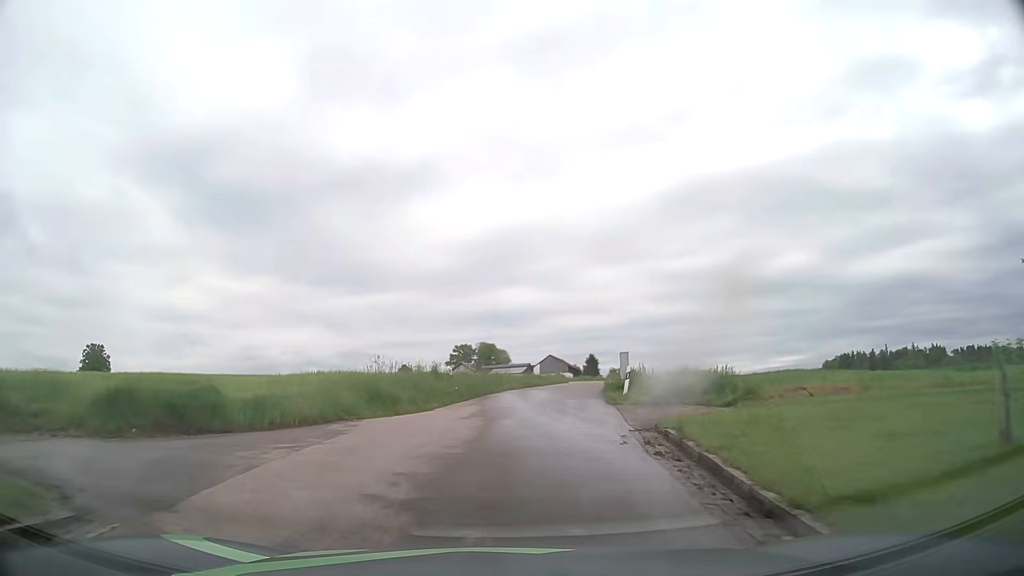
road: unclassified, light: Day
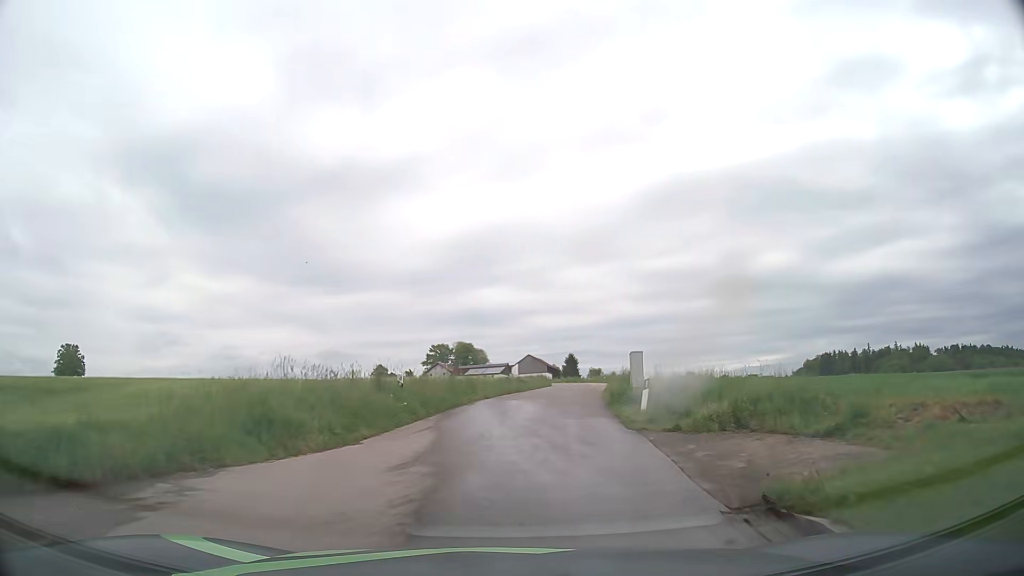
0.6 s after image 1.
(+0.1, +6.4) m; +2°
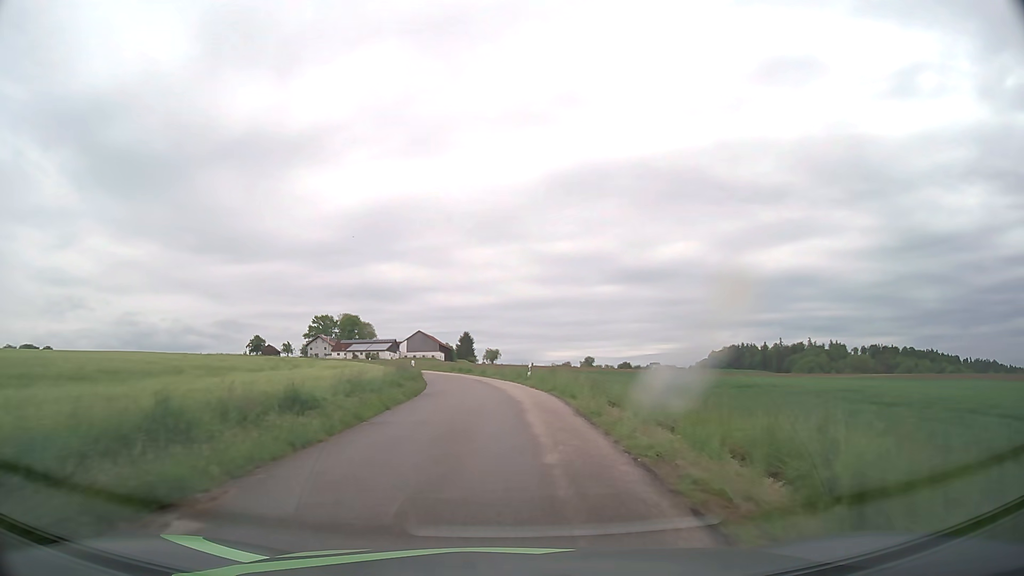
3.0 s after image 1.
(+2.2, +29.8) m; +8°
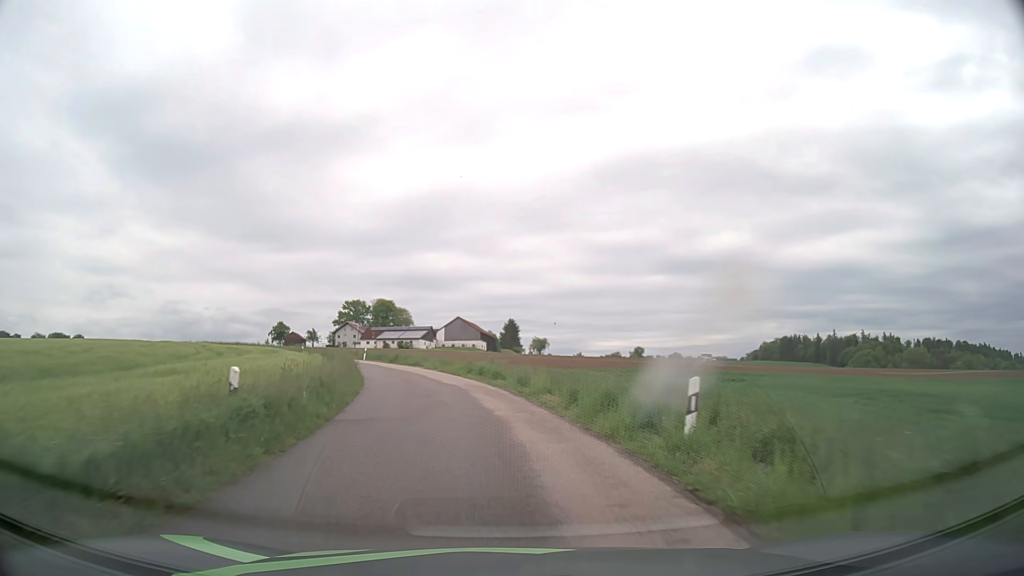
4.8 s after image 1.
(-0.3, +25.3) m; -3°
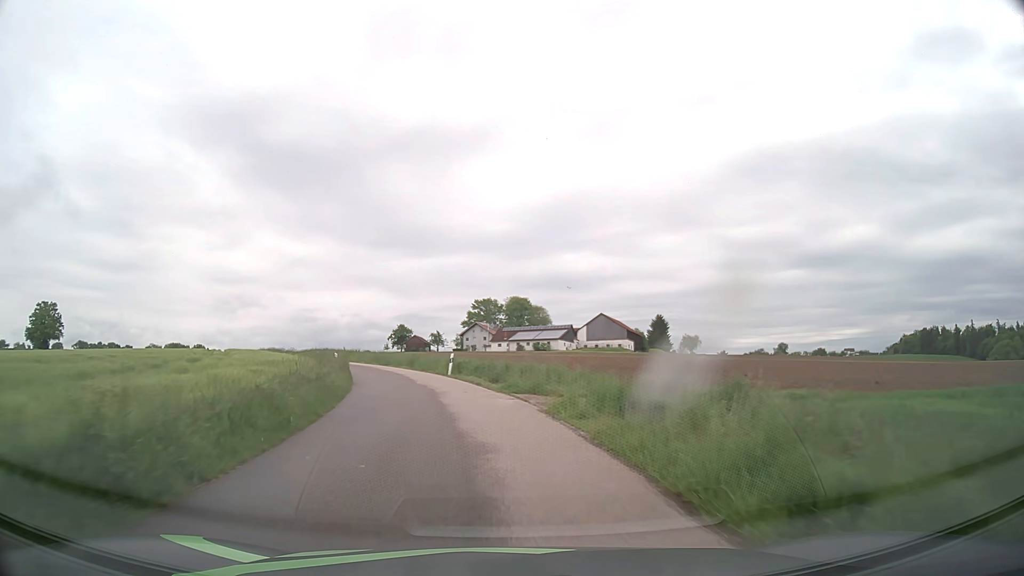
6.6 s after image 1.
(-2.4, +26.1) m; -12°
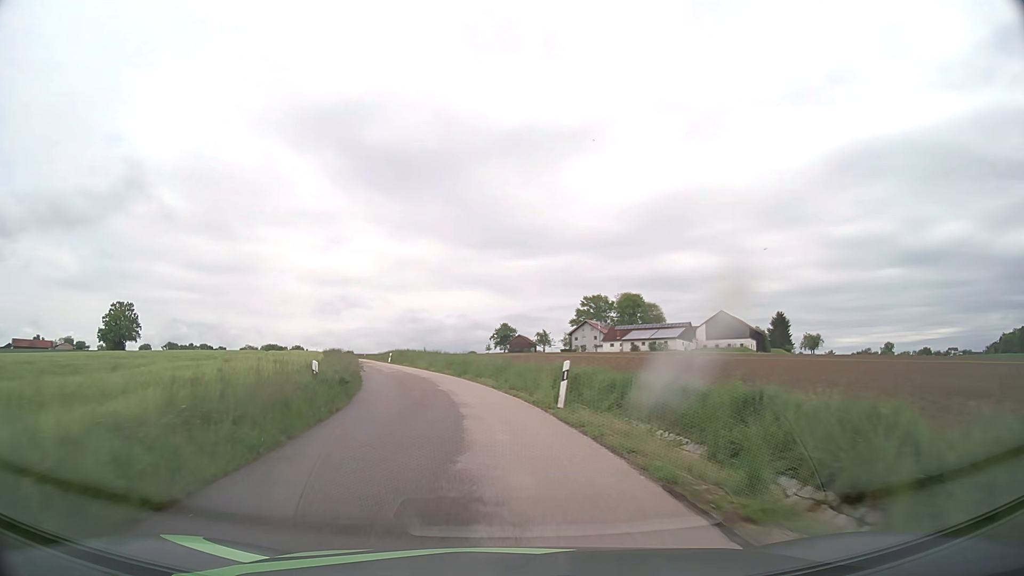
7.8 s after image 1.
(-1.2, +17.7) m; -8°
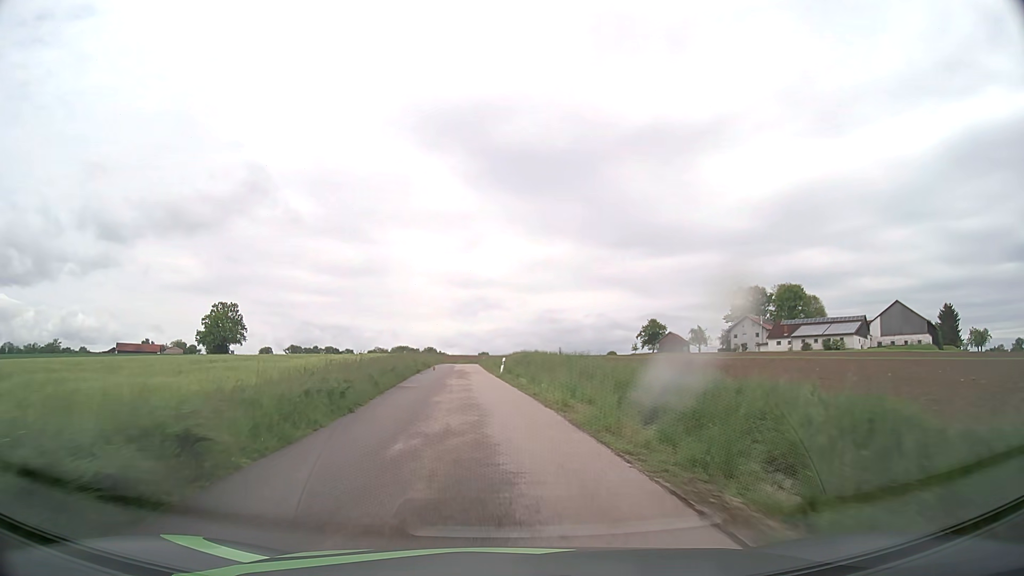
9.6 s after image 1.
(-3.0, +26.7) m; -12°
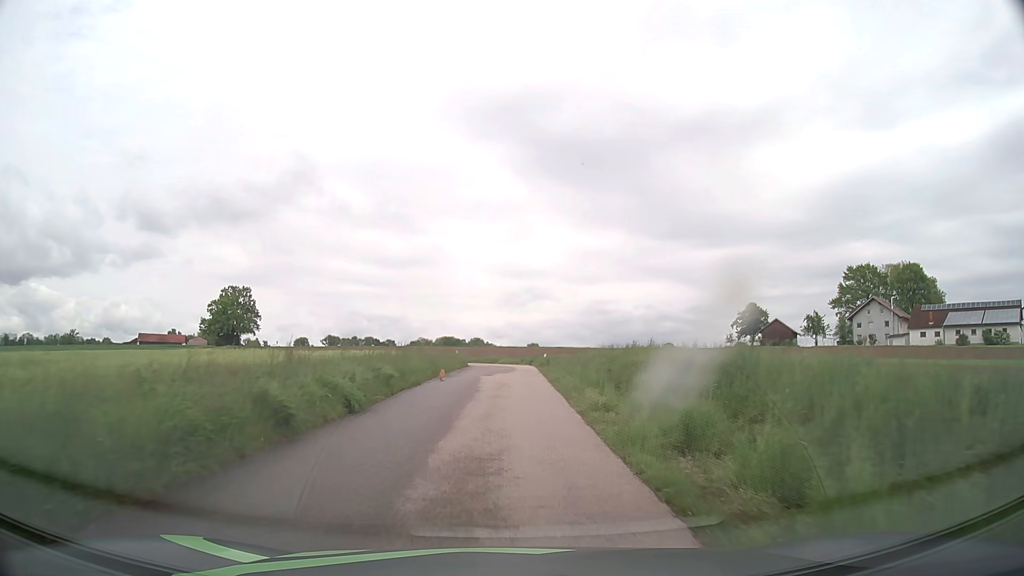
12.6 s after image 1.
(-2.5, +40.1) m; -5°
(0, +10) (0, +20) (0, +30) (+1, +40) (0, +50) (-1, +60) (-5, +69) (-10, +78) (-15, +87) (-20, +95) m
